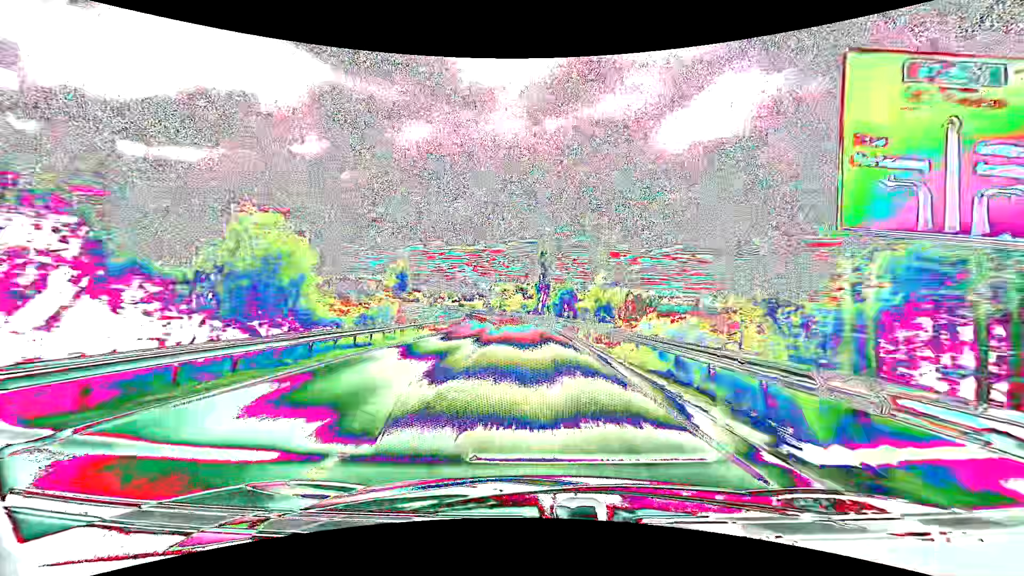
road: primary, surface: asphalt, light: Day
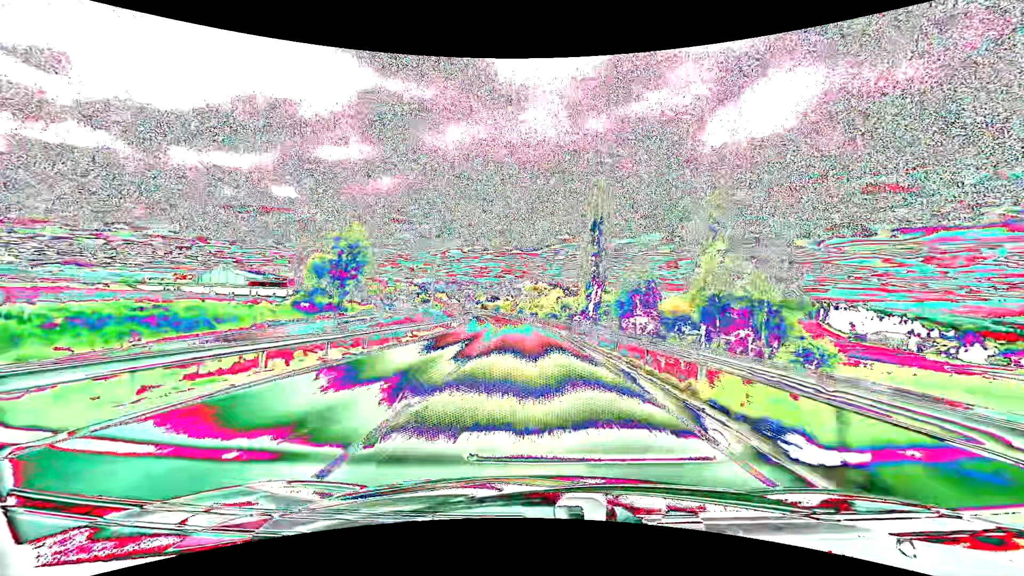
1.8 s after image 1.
(-1.8, +46.1) m; -4°
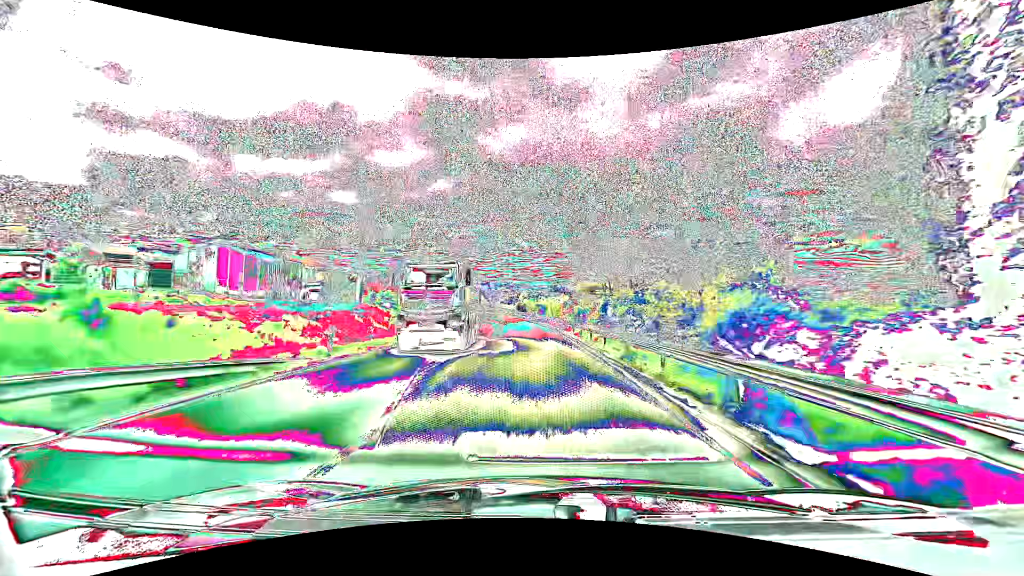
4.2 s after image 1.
(-3.4, +61.9) m; -6°
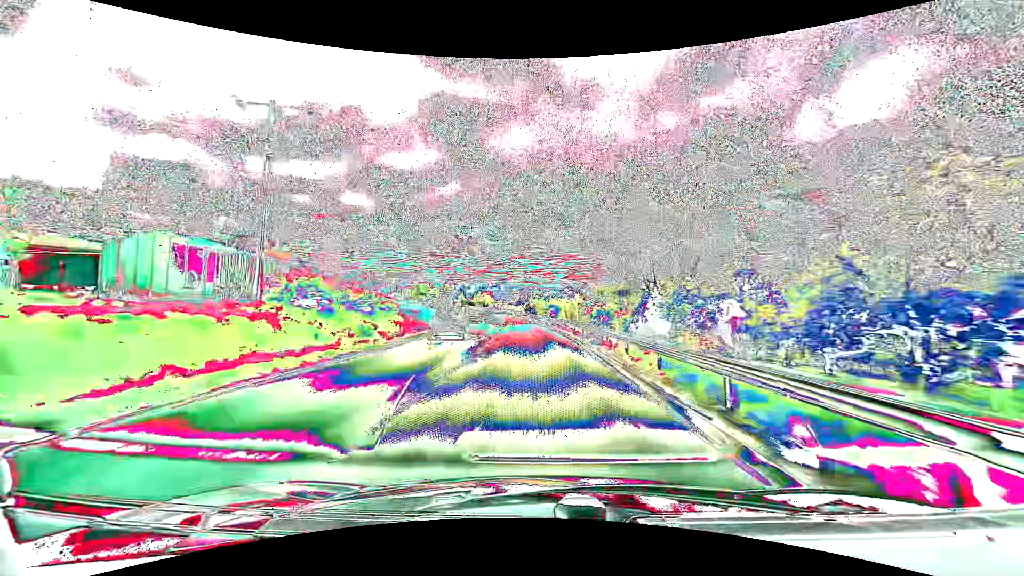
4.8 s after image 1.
(-0.1, +15.6) m; -1°
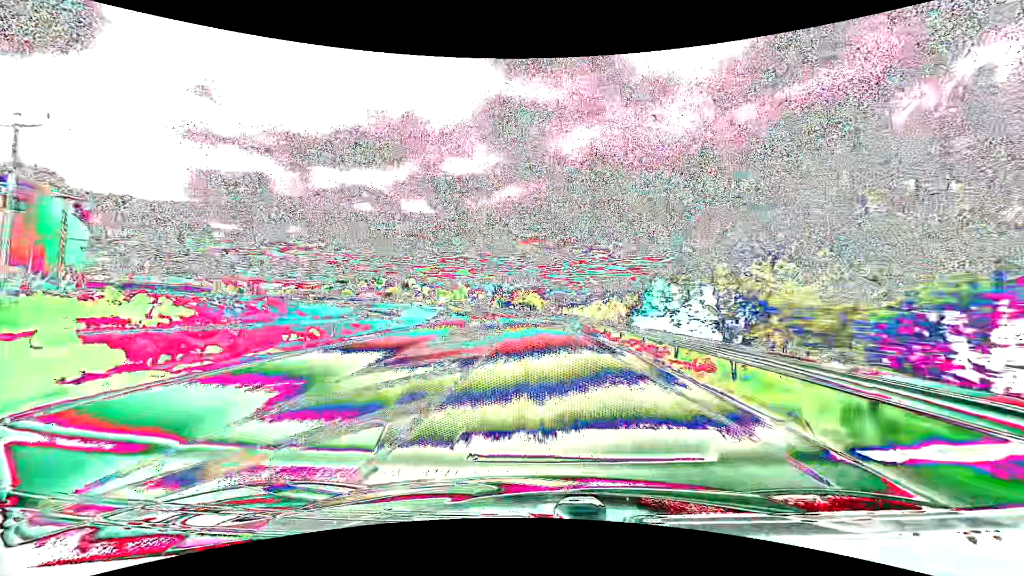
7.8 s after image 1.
(-4.4, +77.7) m; -7°
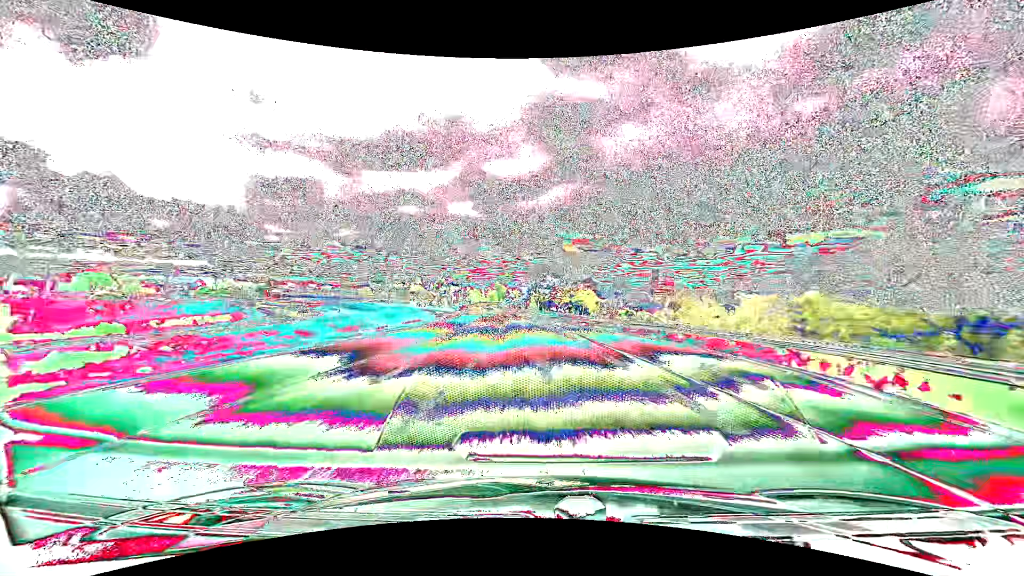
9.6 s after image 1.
(-1.9, +46.1) m; -5°
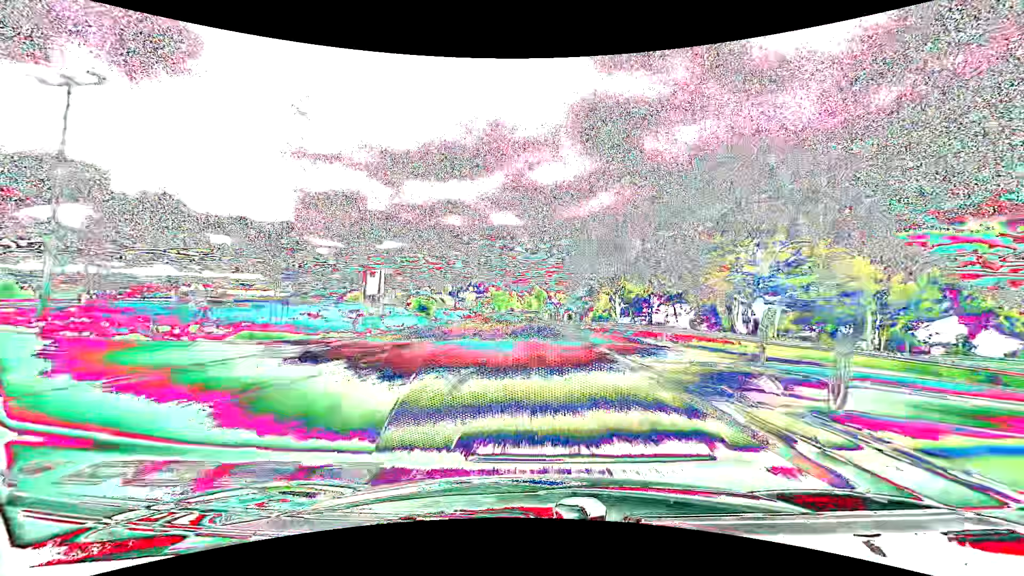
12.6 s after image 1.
(-4.0, +75.7) m; -5°
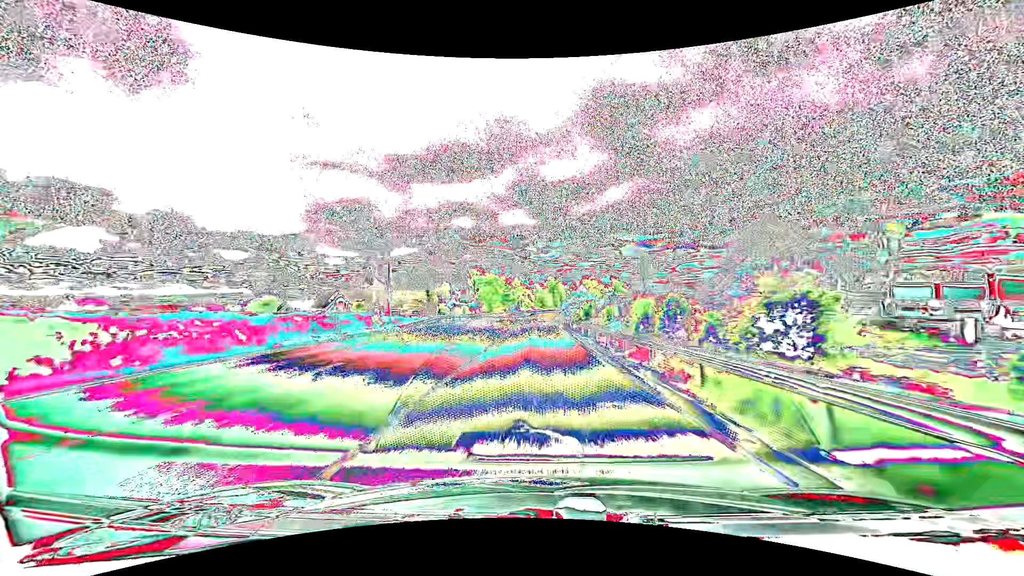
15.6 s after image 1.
(-1.2, +75.3) m; -1°
(0, +10) (0, +20) (0, +30) (0, +40) (0, +50) (0, +60) (0, +70) (0, +80) (0, +90) (+1, +100) m
